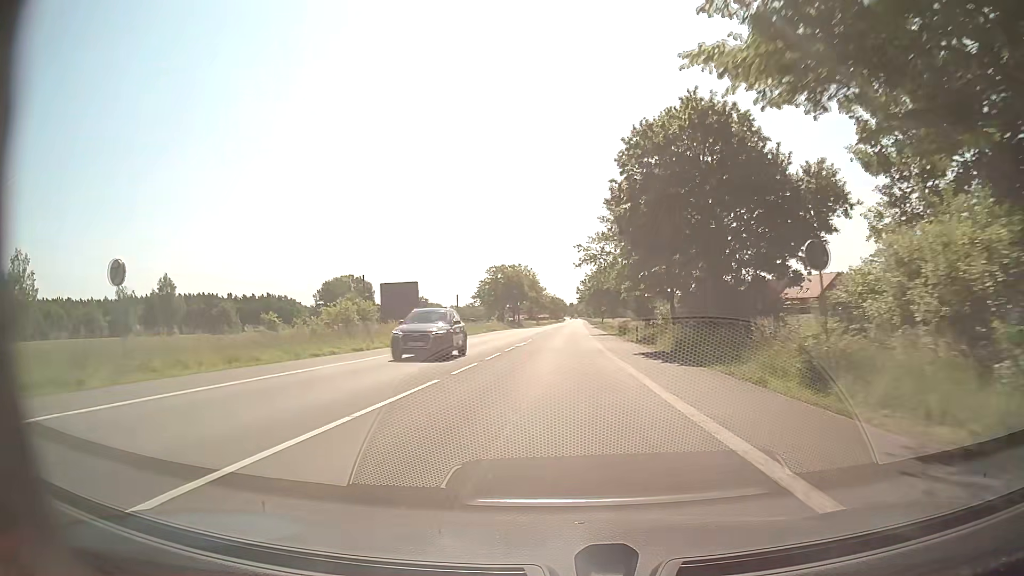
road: secondary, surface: asphalt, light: Day
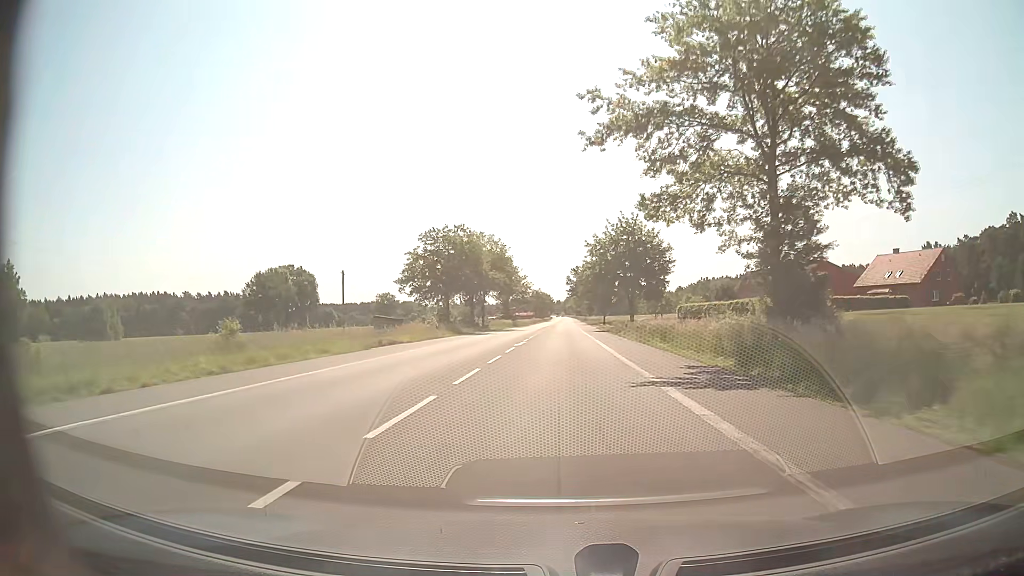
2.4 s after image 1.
(+0.4, +45.1) m; +1°
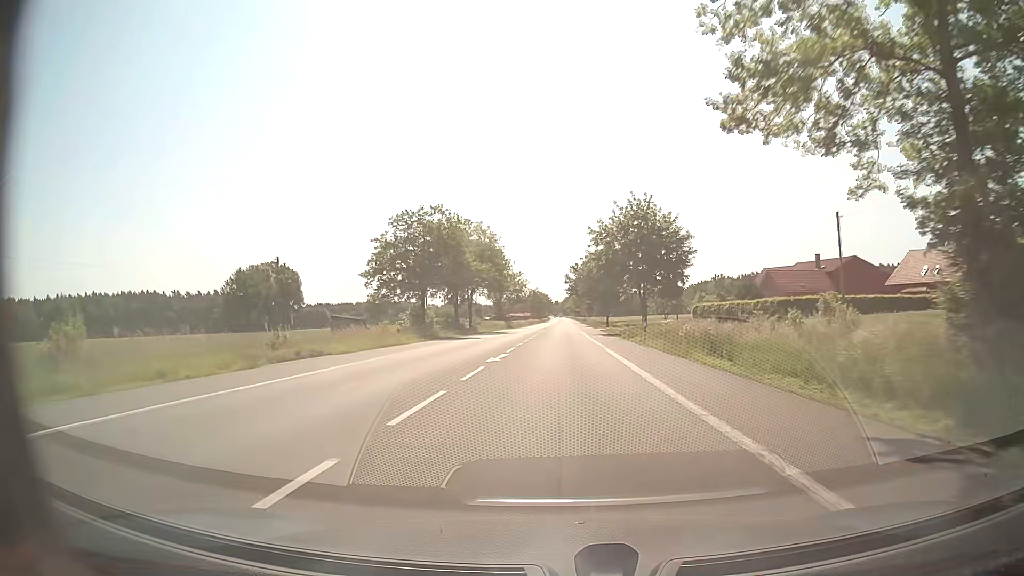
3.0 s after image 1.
(+0.1, +11.3) m; +1°
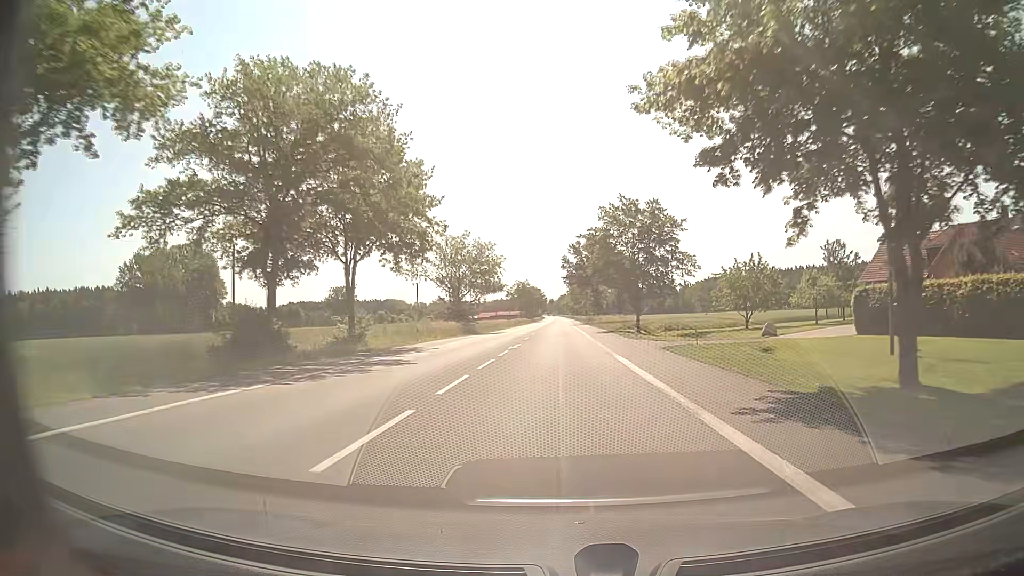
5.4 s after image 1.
(+0.2, +45.1) m; 0°
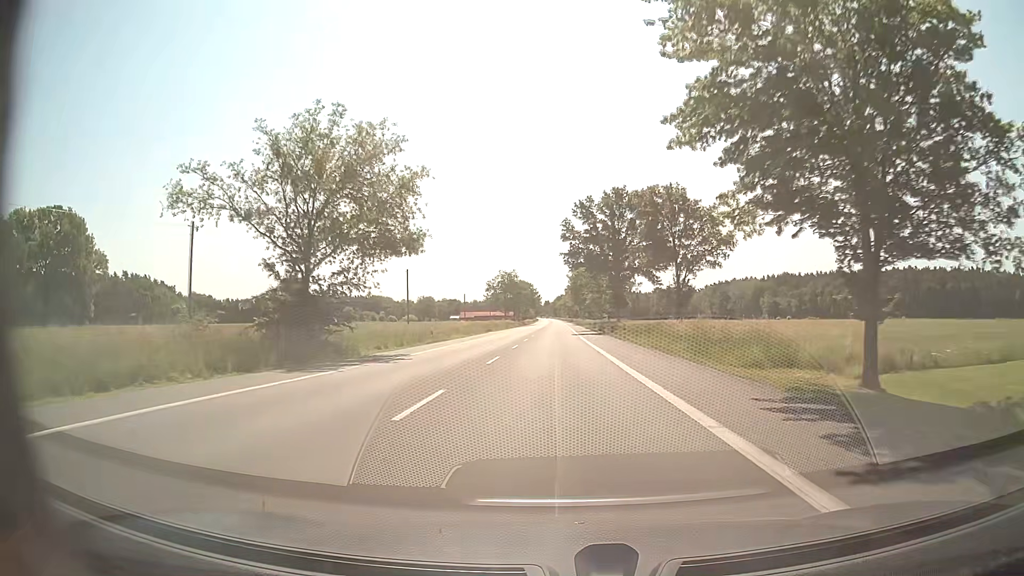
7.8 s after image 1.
(0.0, +45.2) m; 0°
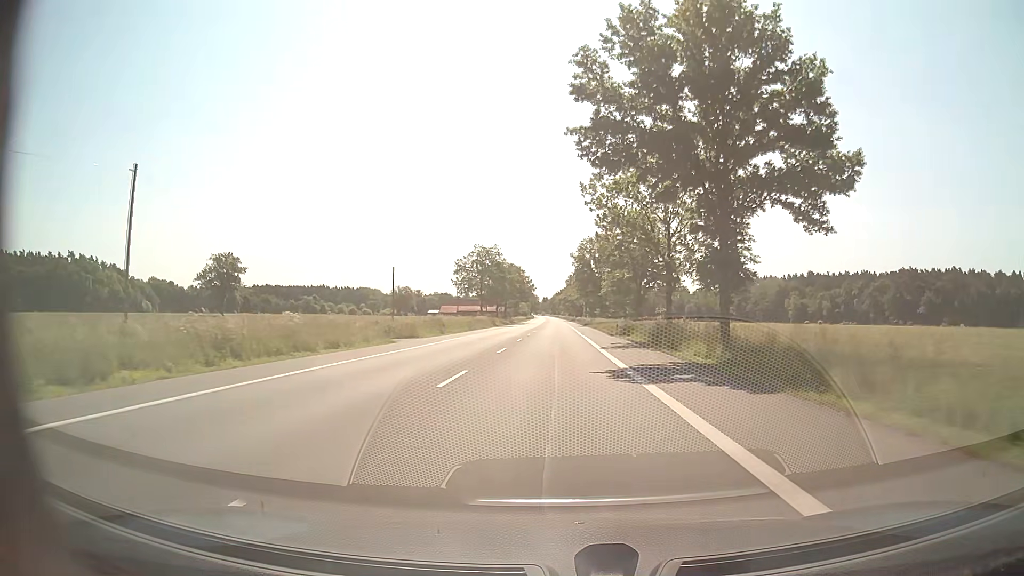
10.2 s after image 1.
(0.0, +45.1) m; 0°
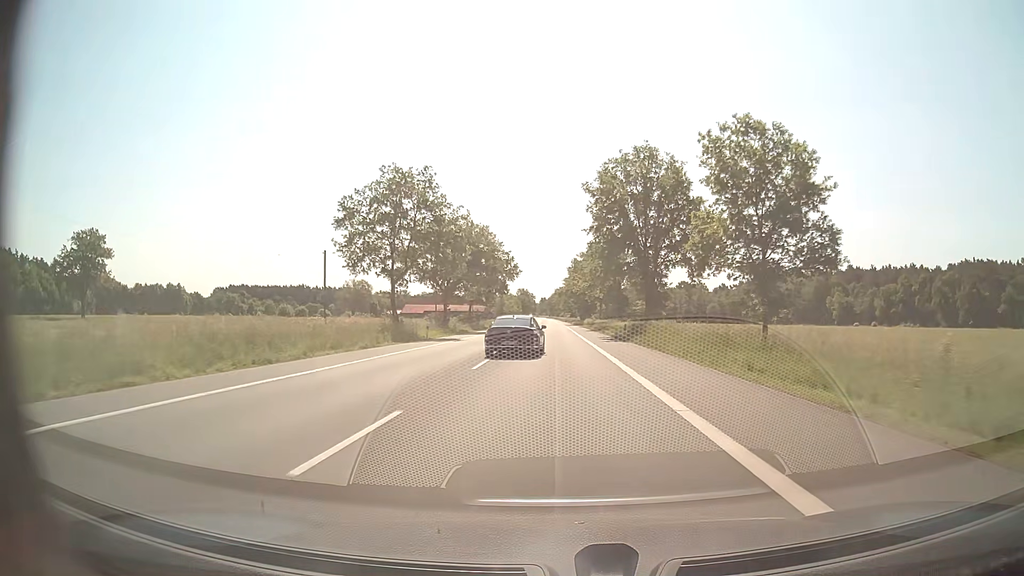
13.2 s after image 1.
(+0.2, +56.3) m; 0°
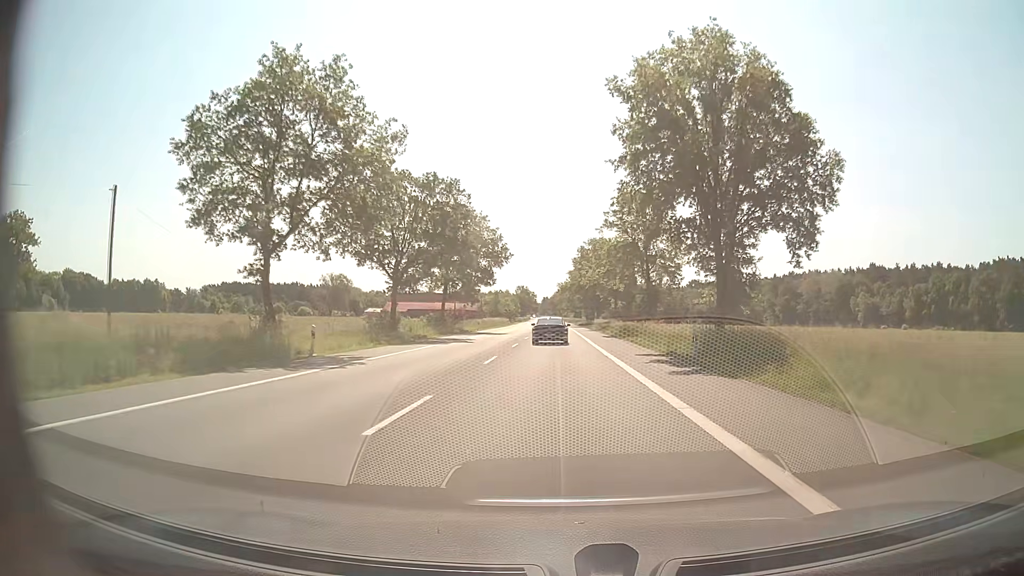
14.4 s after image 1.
(0.0, +22.6) m; 0°
(0, +10) (0, +20) (0, +30) (0, +40) (0, +50) (0, +60) (0, +70) (0, +80) (0, +90) (0, +100) m
